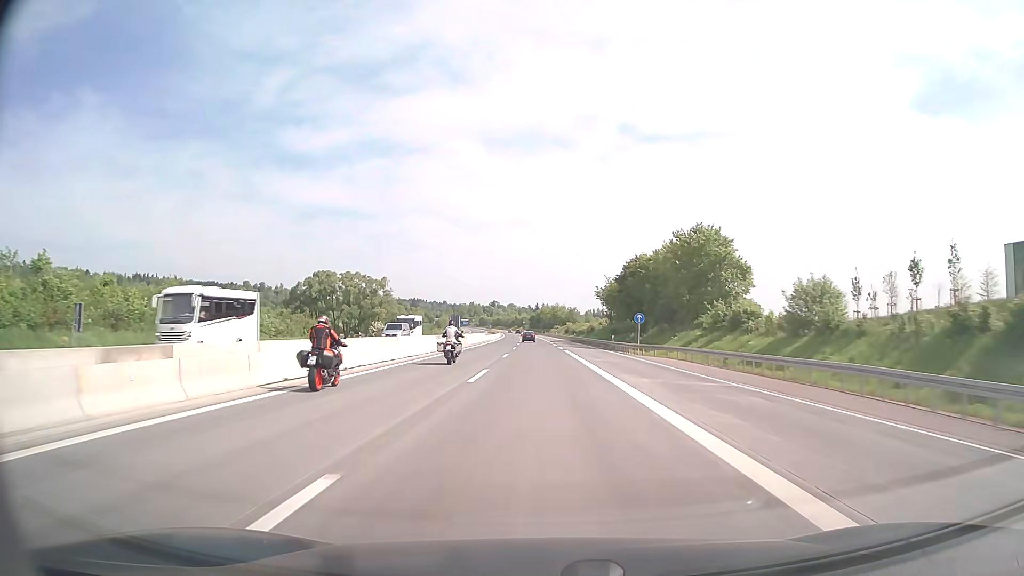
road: motorway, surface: concrete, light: Day
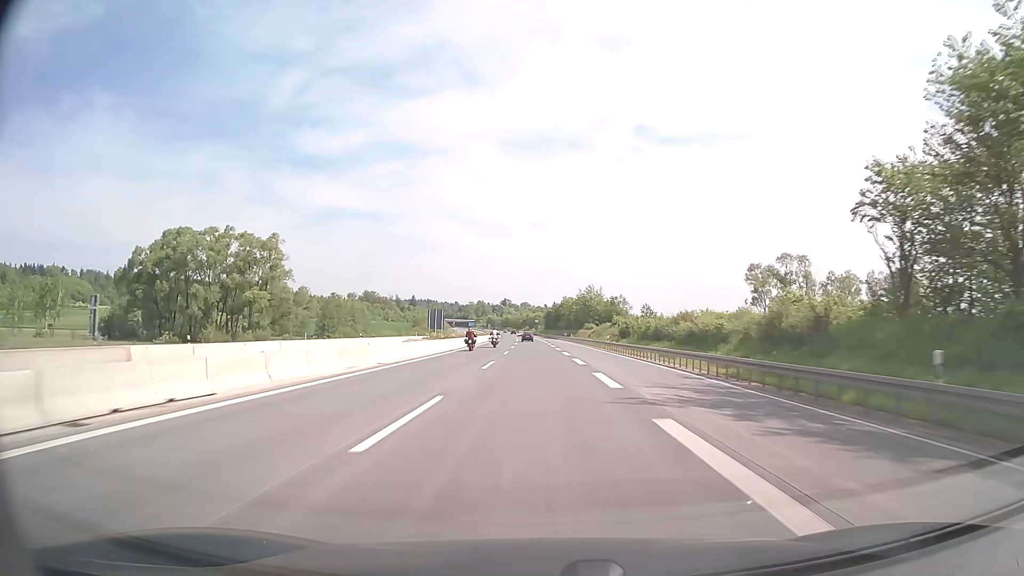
(-1.2, +99.0) m; -1°
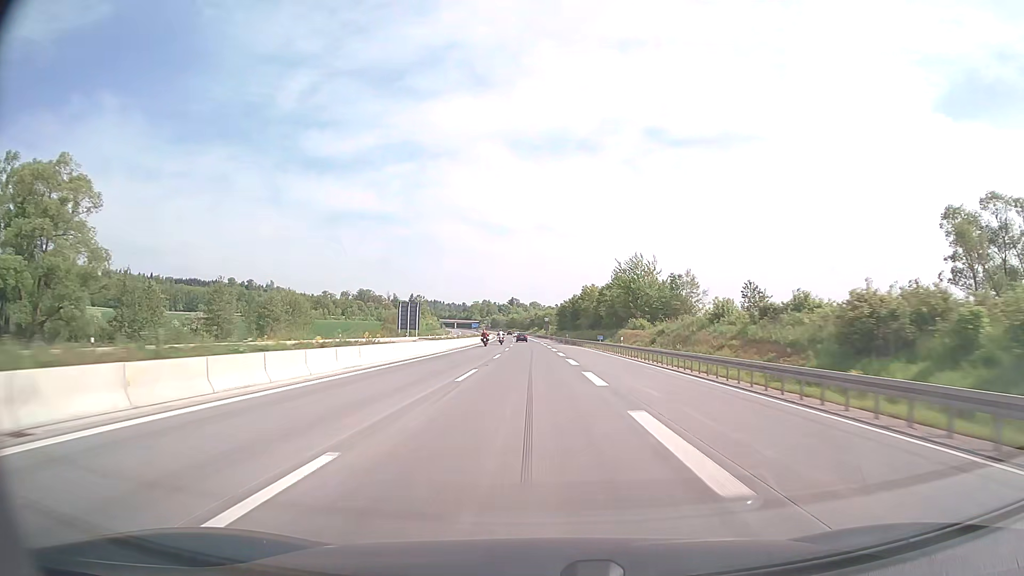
(-0.5, +59.4) m; -1°
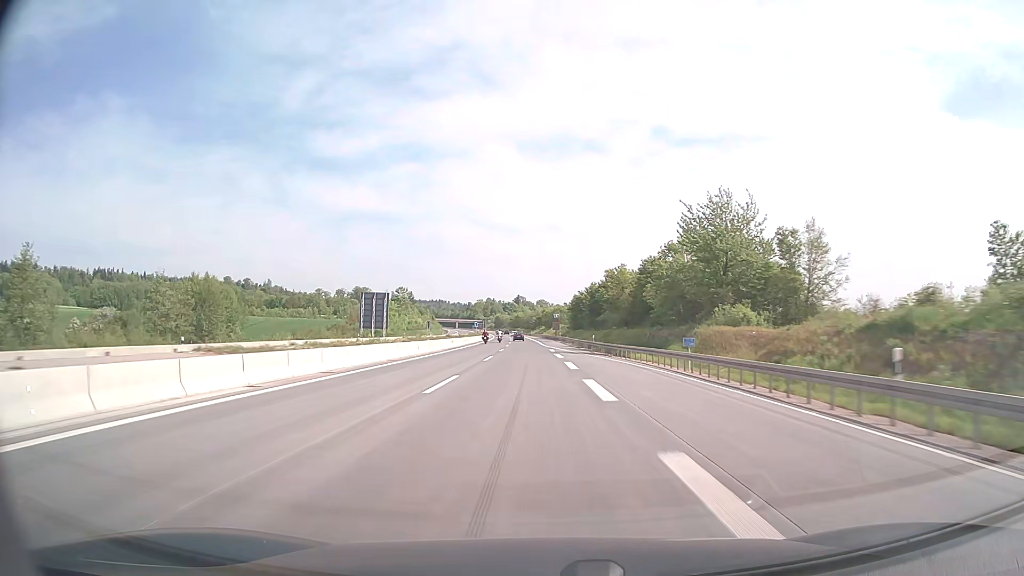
(-0.2, +39.6) m; -1°
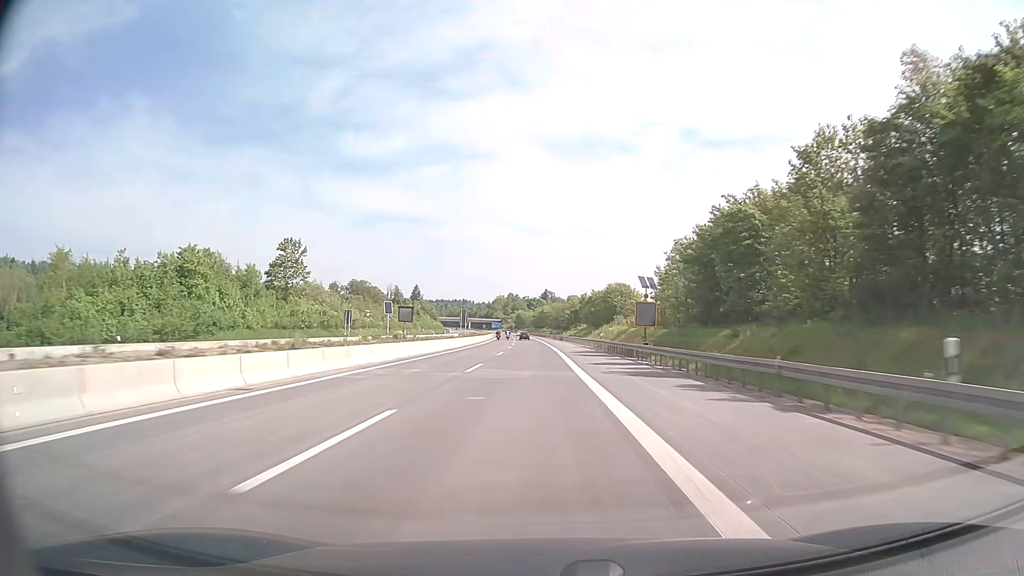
(-2.2, +98.9) m; -3°
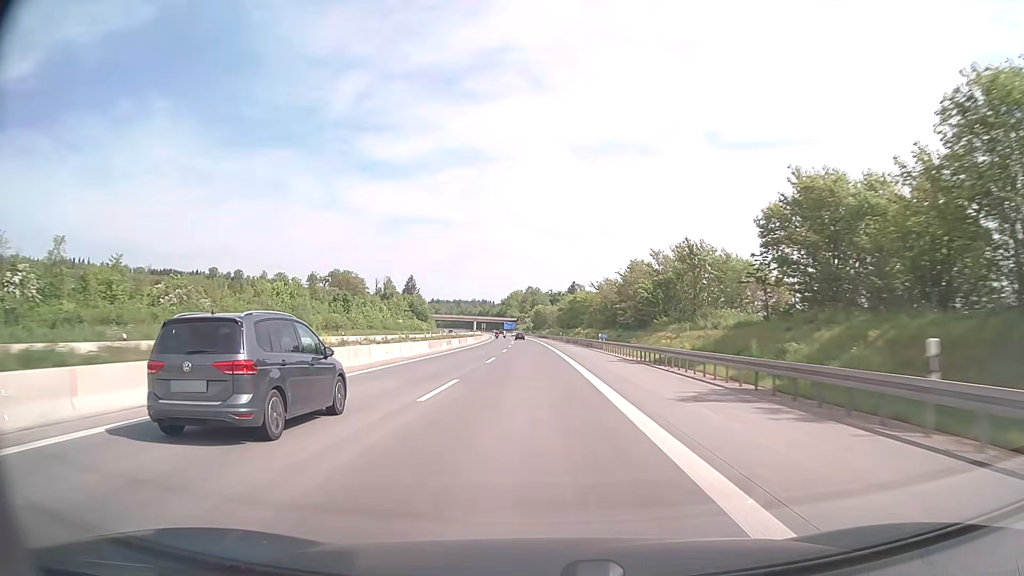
(-1.7, +99.0) m; -2°
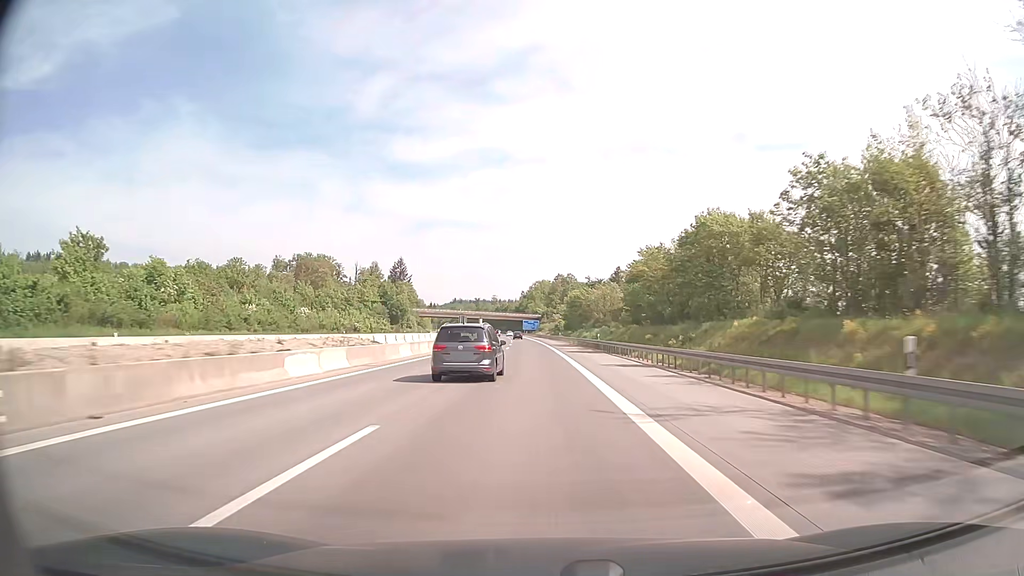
(-2.1, +99.0) m; -2°
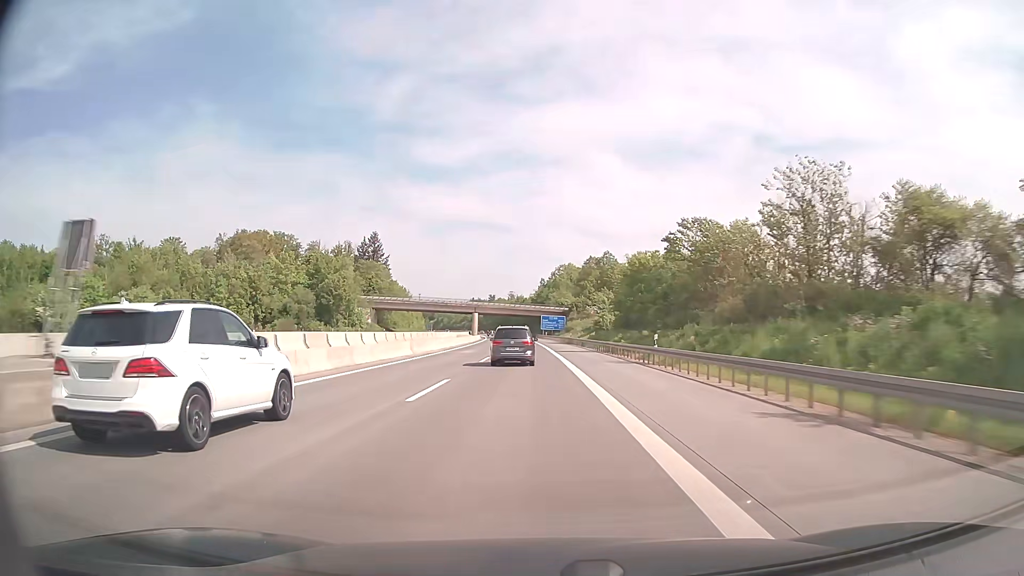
(-1.3, +79.2) m; -2°
(0, +10) (0, +20) (0, +30) (0, +40) (-1, +50) (-1, +60) (-1, +70) (-2, +80) (-2, +90) (-3, +100) m
